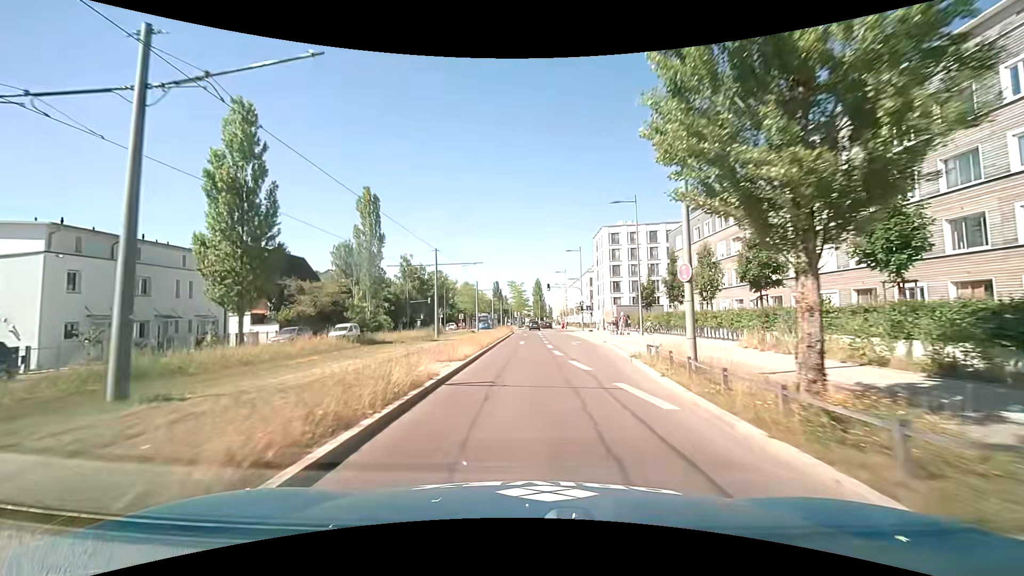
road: secondary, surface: asphalt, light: Day
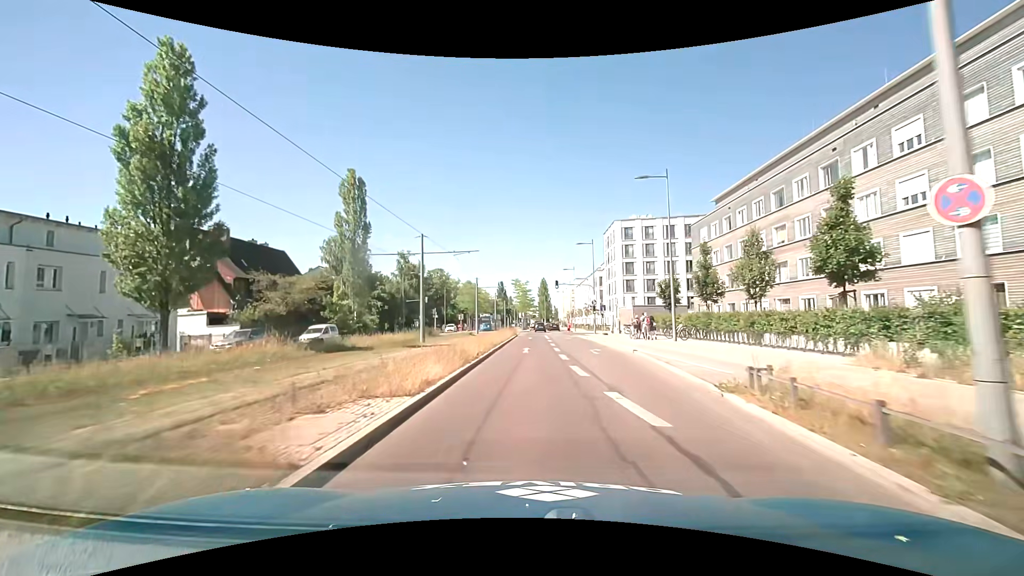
(0.0, +7.1) m; -1°
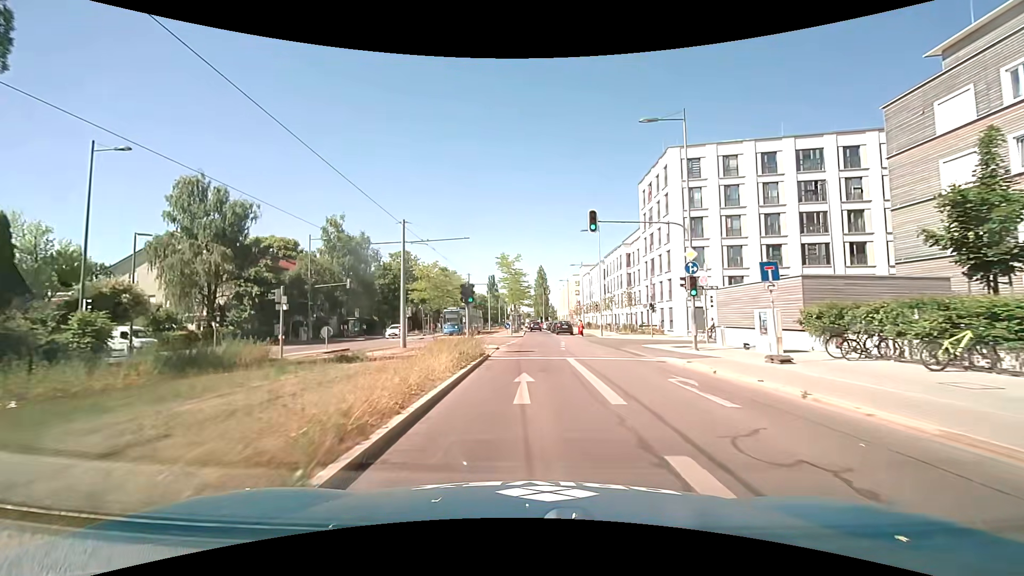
(+0.2, +34.8) m; +1°
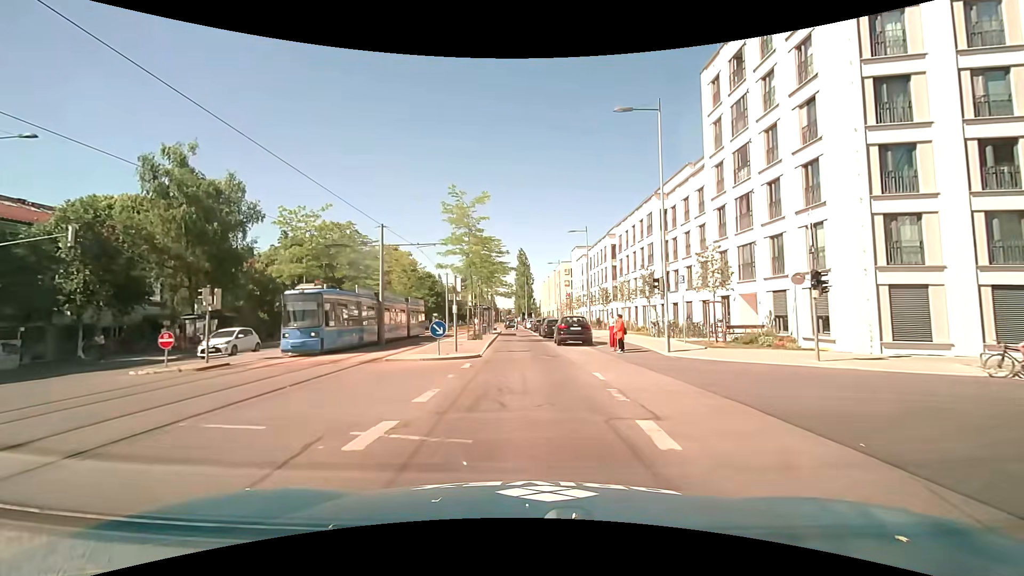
(+0.4, +28.3) m; +2°
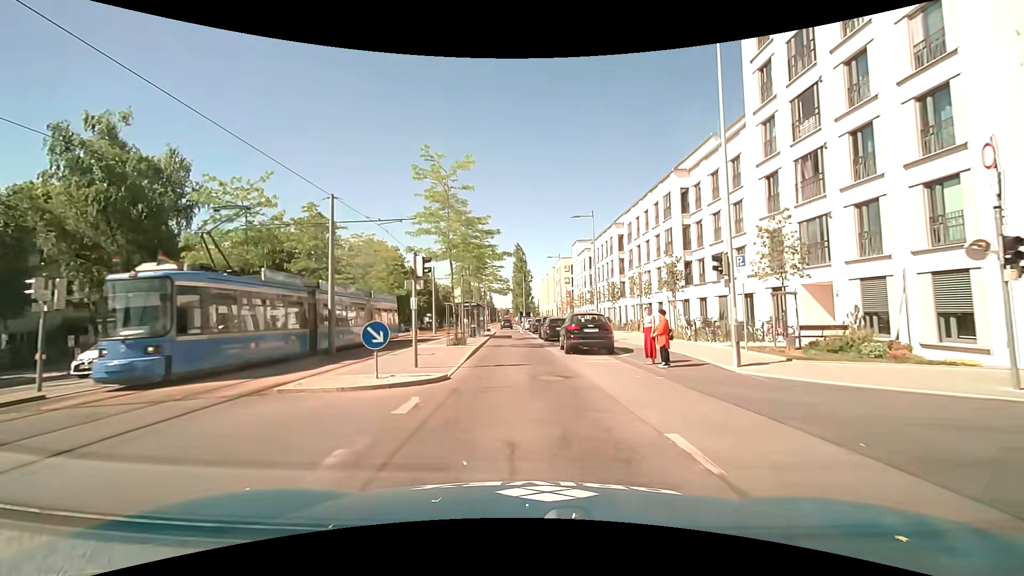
(0.0, +7.0) m; 0°
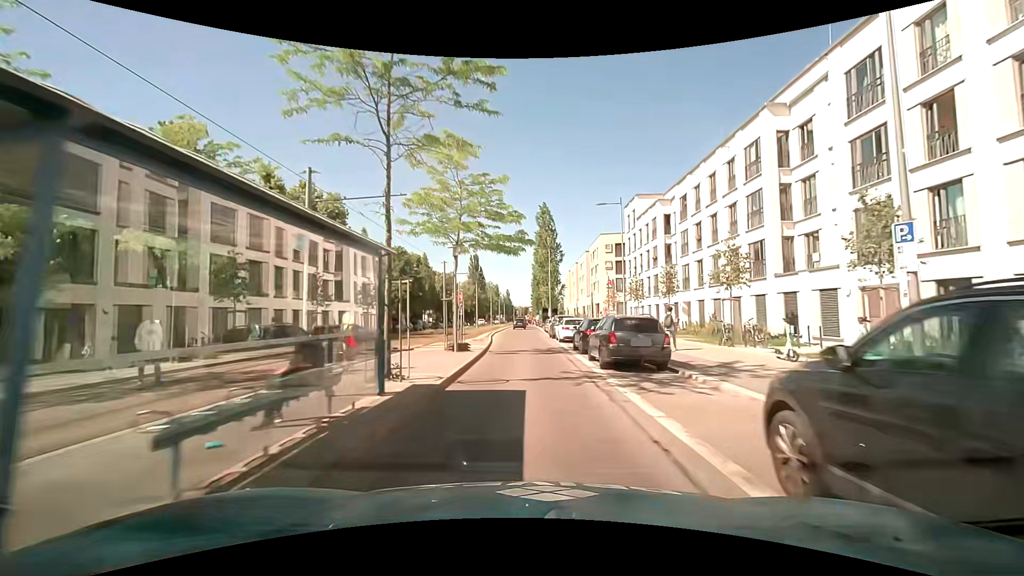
(-1.2, +34.0) m; -3°
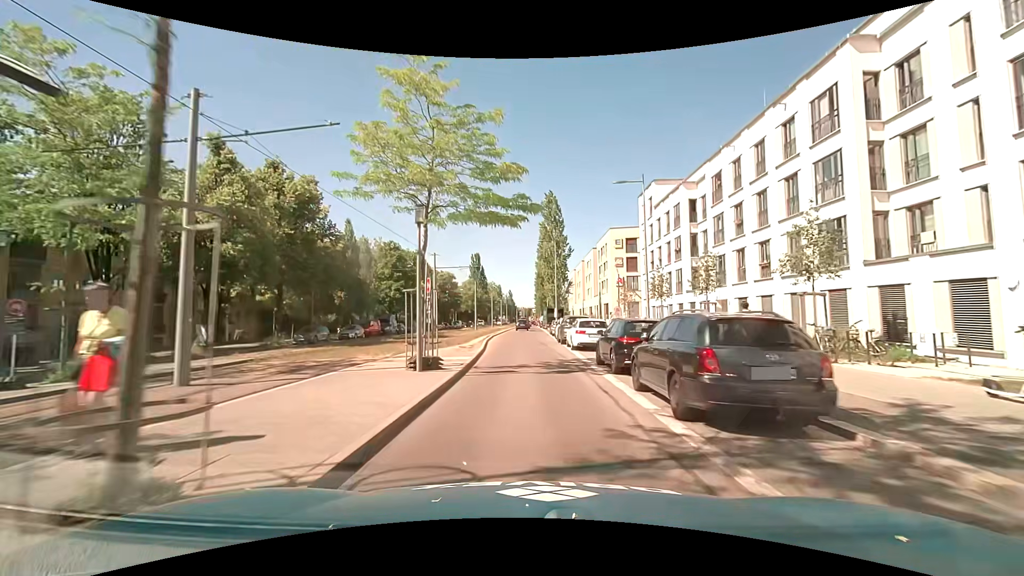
(0.0, +6.6) m; 0°
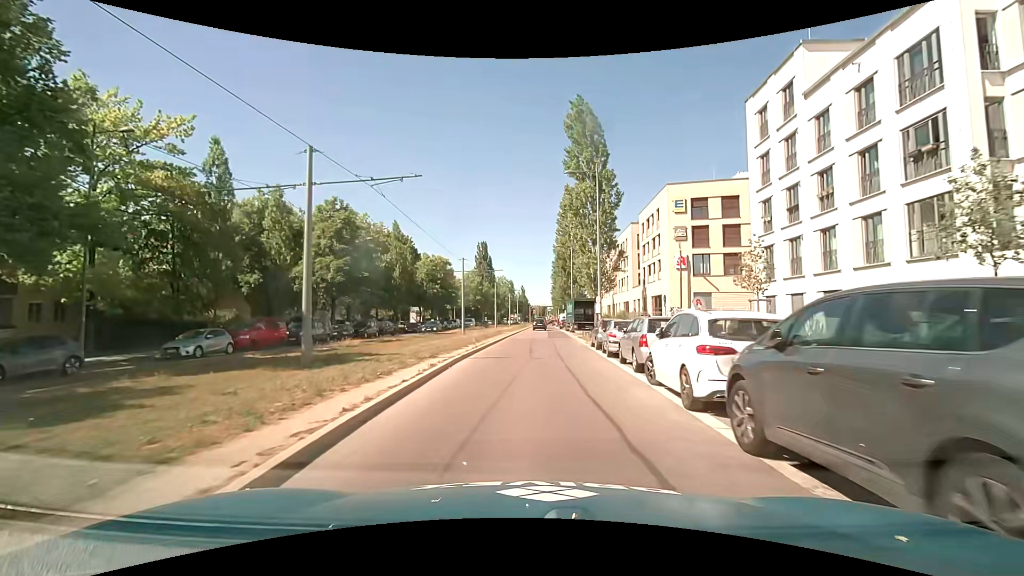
(-0.2, +25.8) m; -1°
(0, +10) (0, +20) (0, +30) (0, +40) (0, +50) (+1, +60) (+1, +70) (+2, +80) (+2, +90) (+2, +100) m
